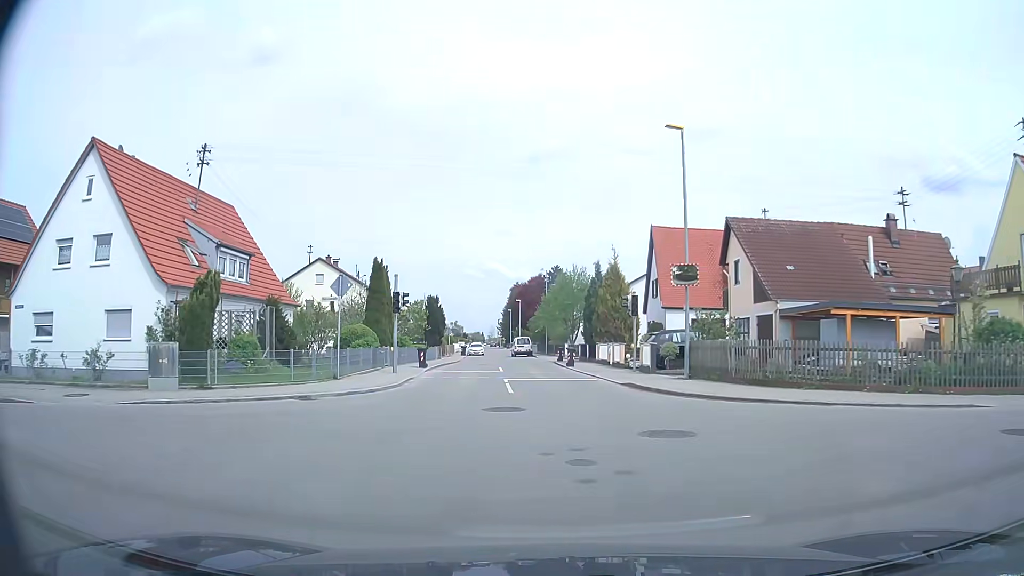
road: unclassified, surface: asphalt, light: Day
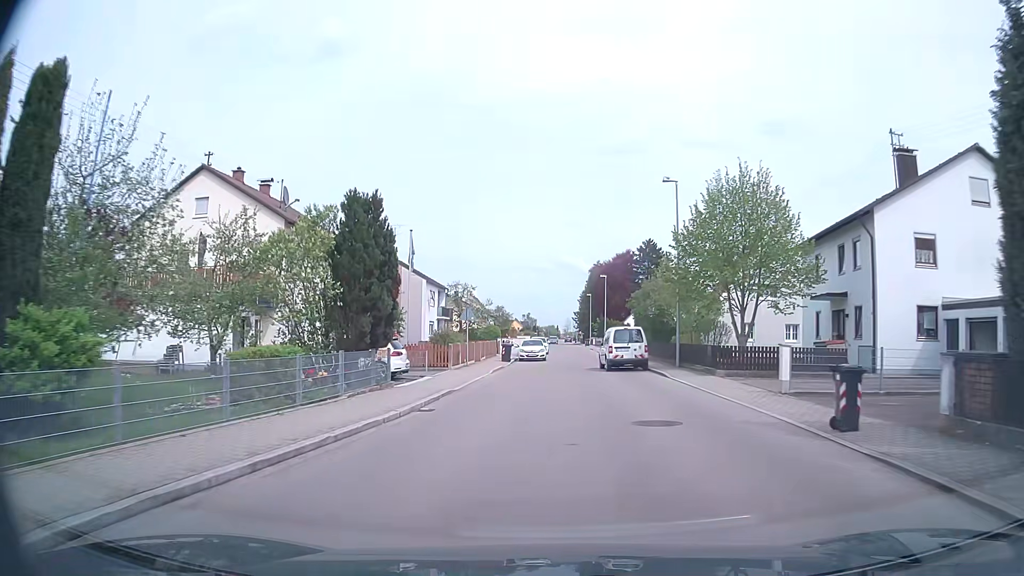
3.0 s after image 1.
(-2.2, +35.4) m; -7°
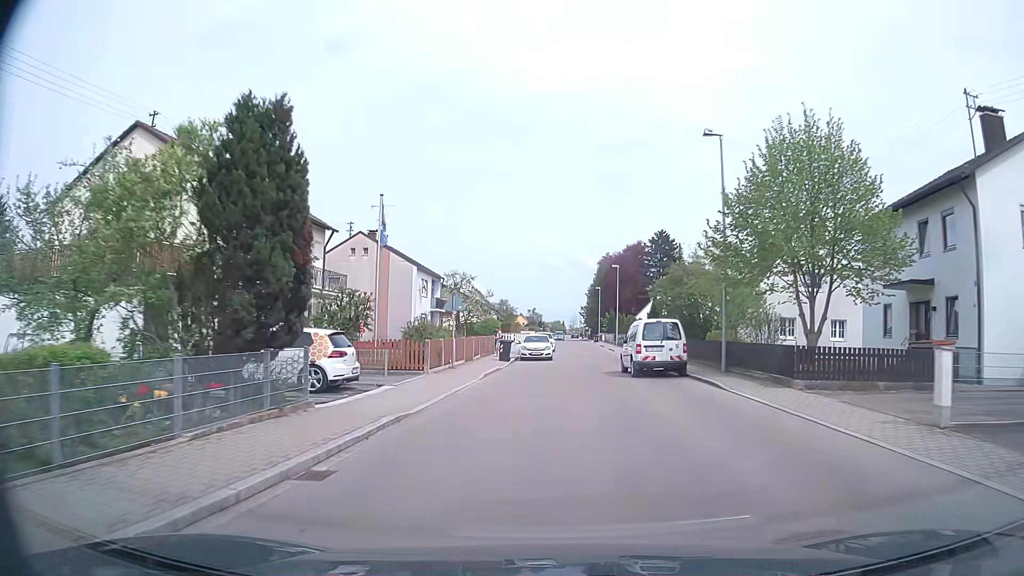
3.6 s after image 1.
(0.0, +6.7) m; 0°
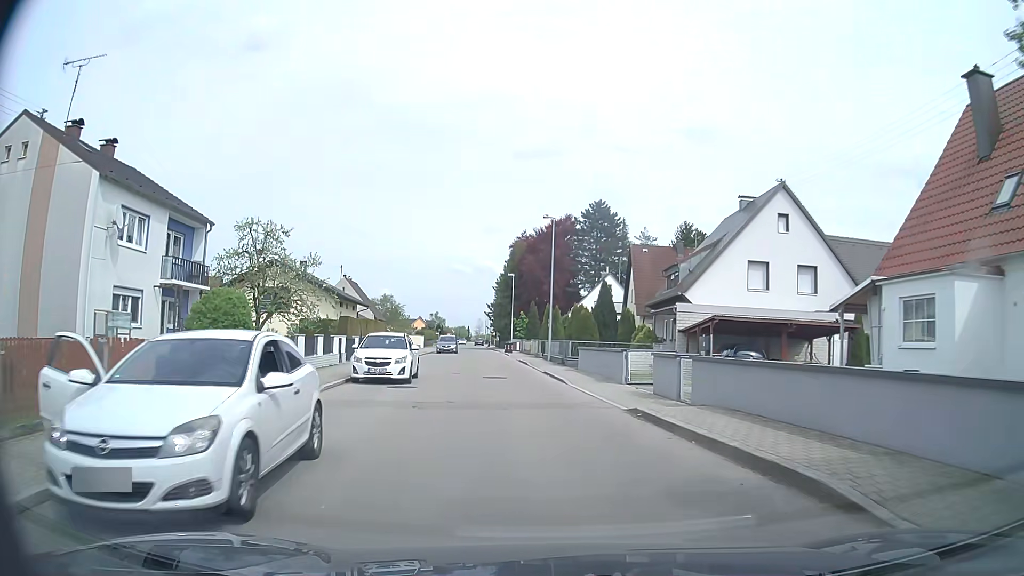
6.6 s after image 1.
(+1.7, +31.6) m; +8°
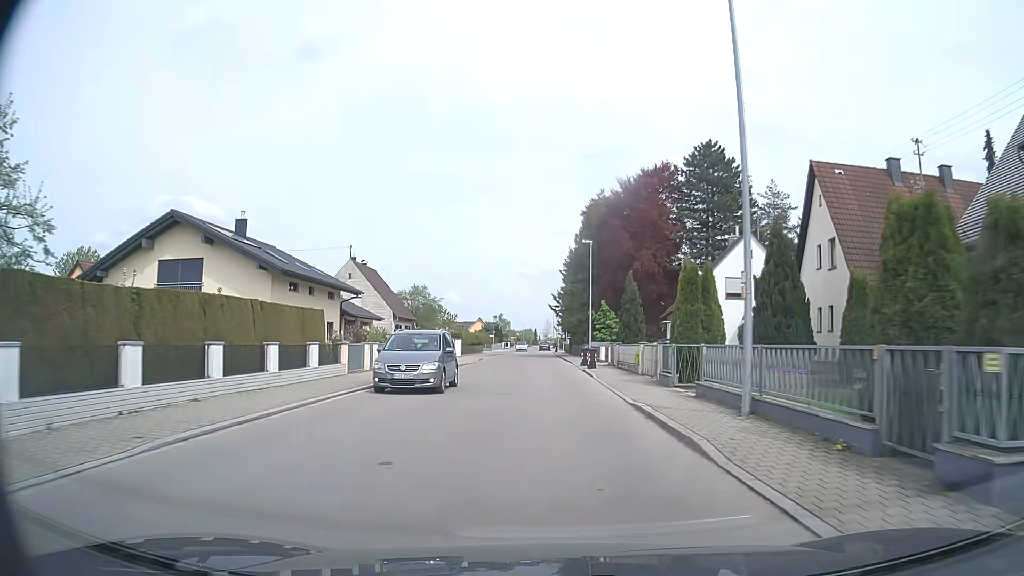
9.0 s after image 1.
(-1.8, +27.1) m; -6°
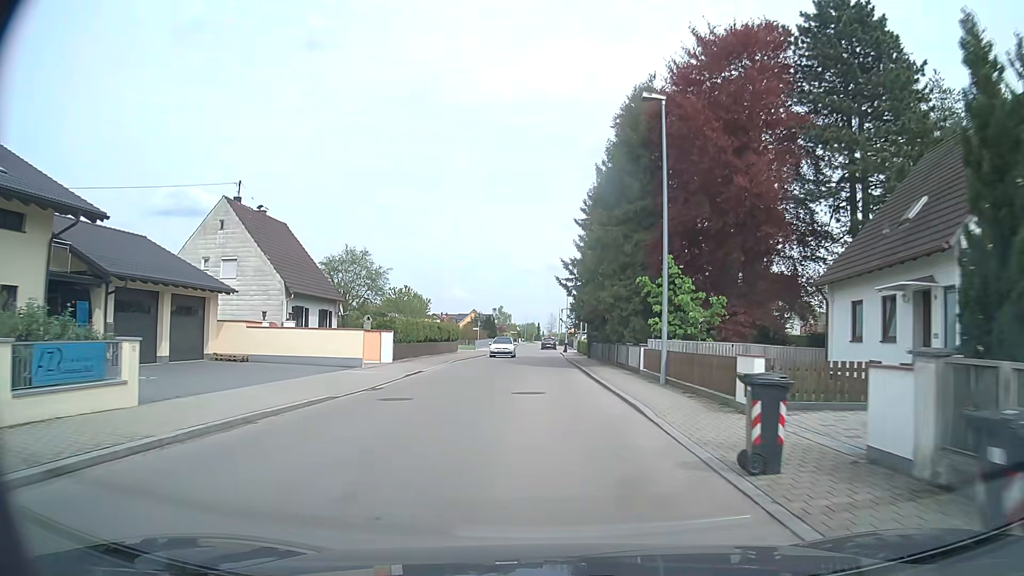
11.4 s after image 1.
(-0.2, +28.6) m; -1°
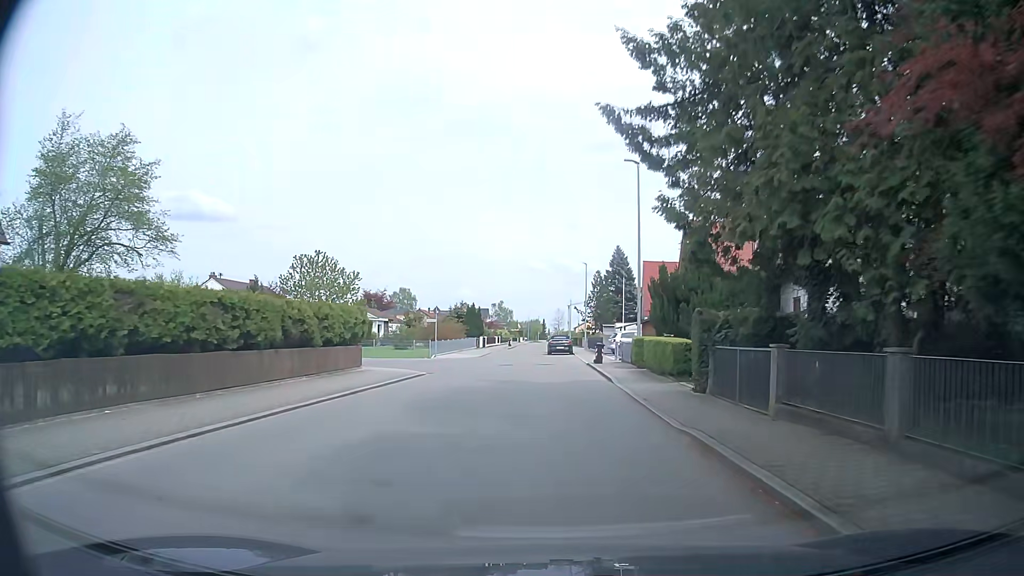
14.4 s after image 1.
(-0.4, +33.3) m; -1°
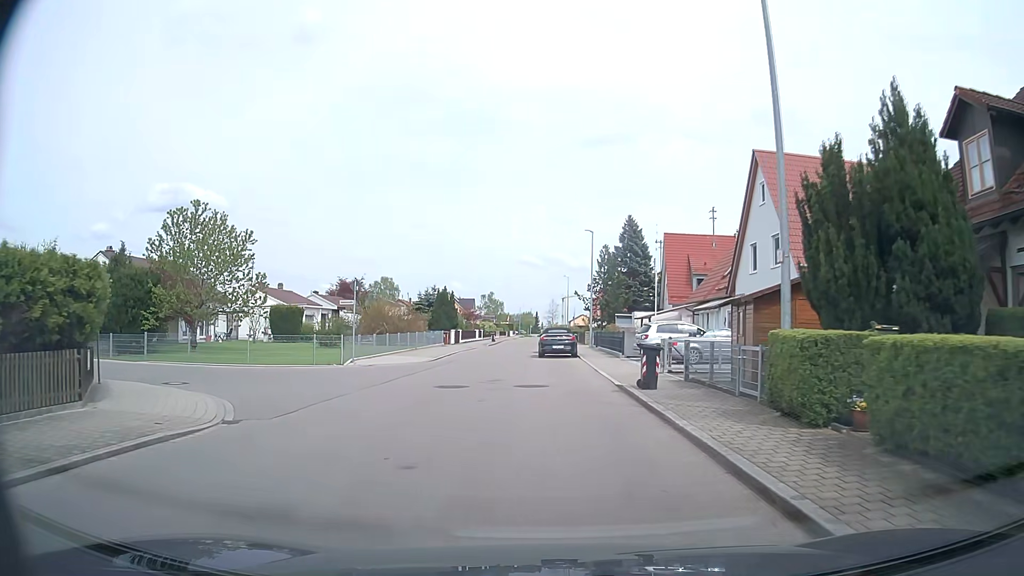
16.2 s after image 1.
(+0.2, +16.8) m; 0°
